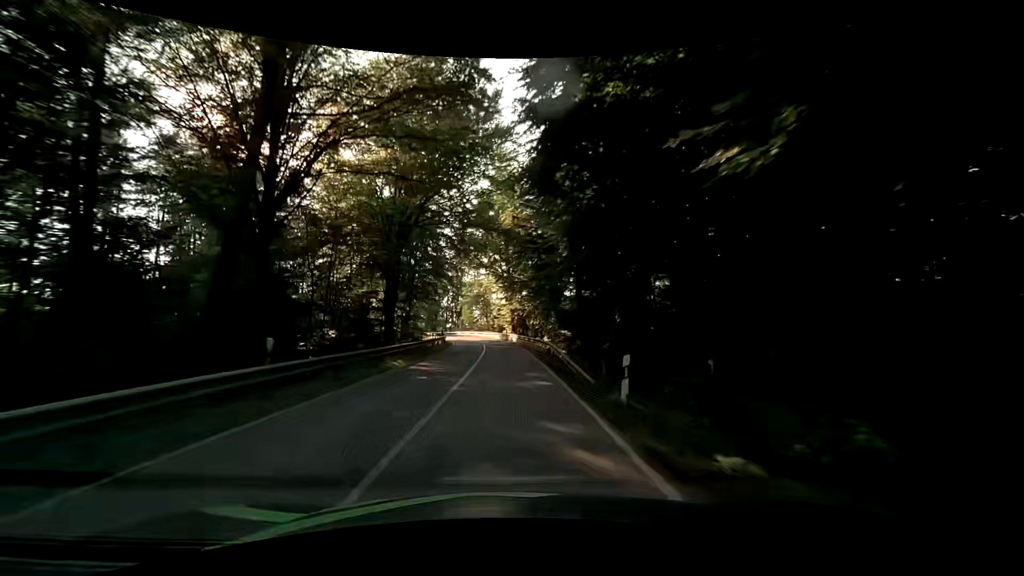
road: secondary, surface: asphalt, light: Day
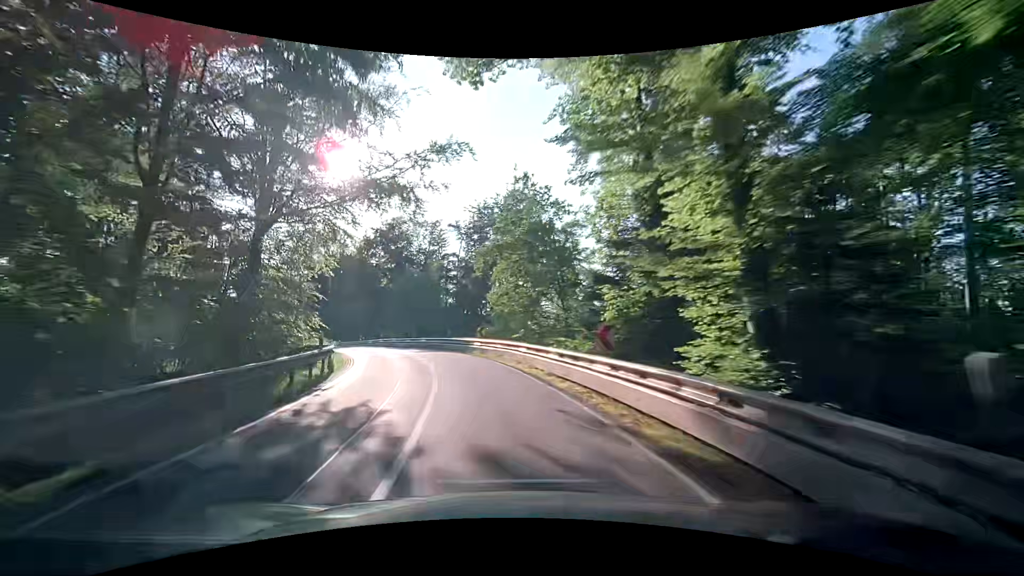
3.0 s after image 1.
(-1.4, +53.9) m; -8°
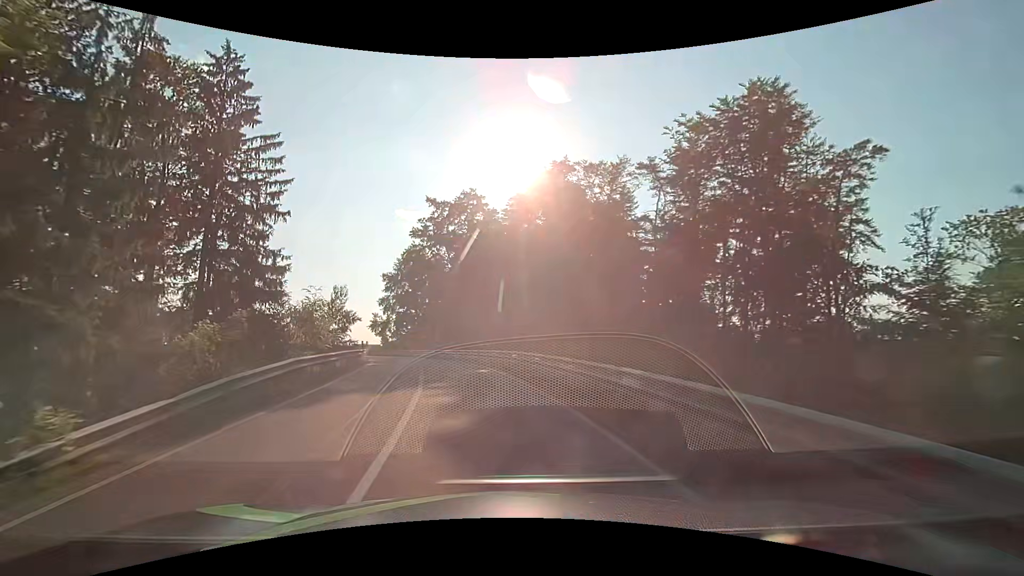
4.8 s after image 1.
(-4.5, +28.7) m; -20°
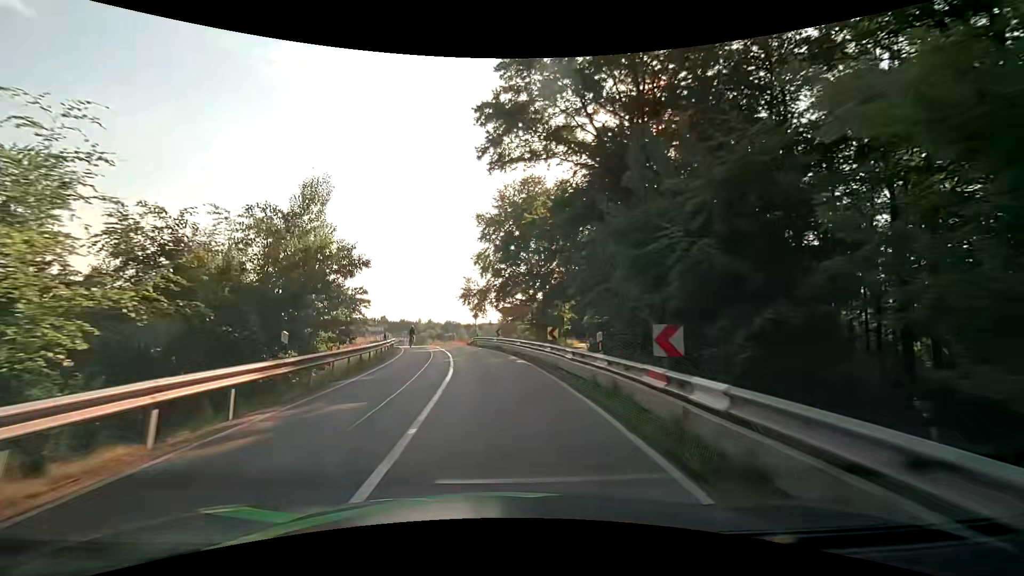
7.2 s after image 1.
(-5.1, +35.4) m; -14°
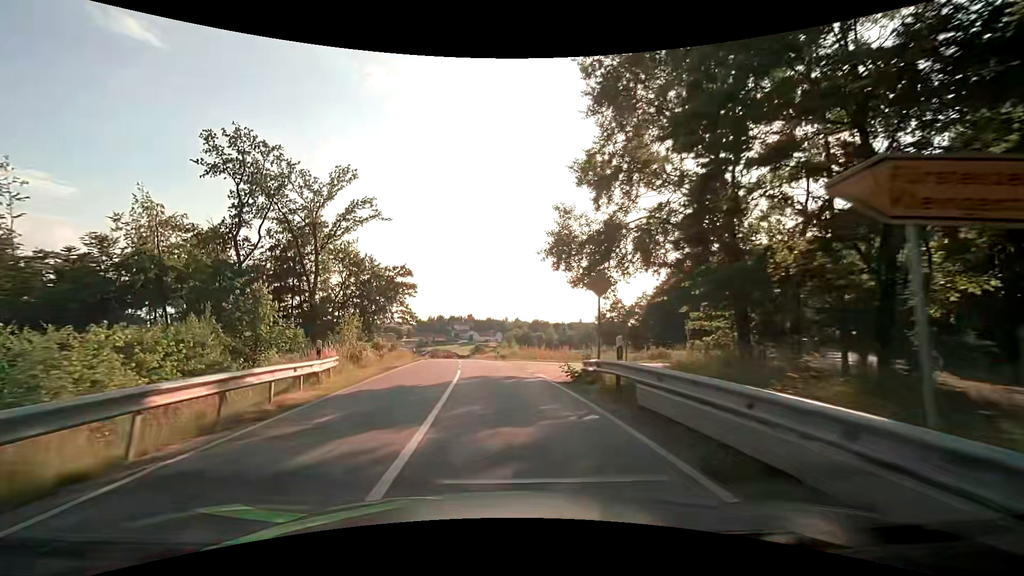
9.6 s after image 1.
(-3.0, +33.0) m; -10°
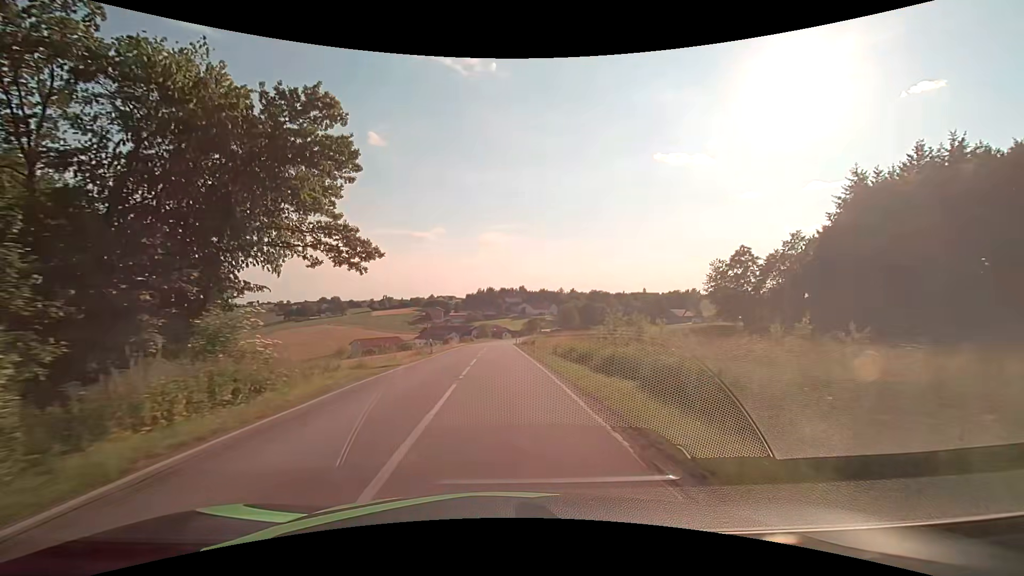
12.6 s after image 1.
(-3.2, +43.6) m; -6°
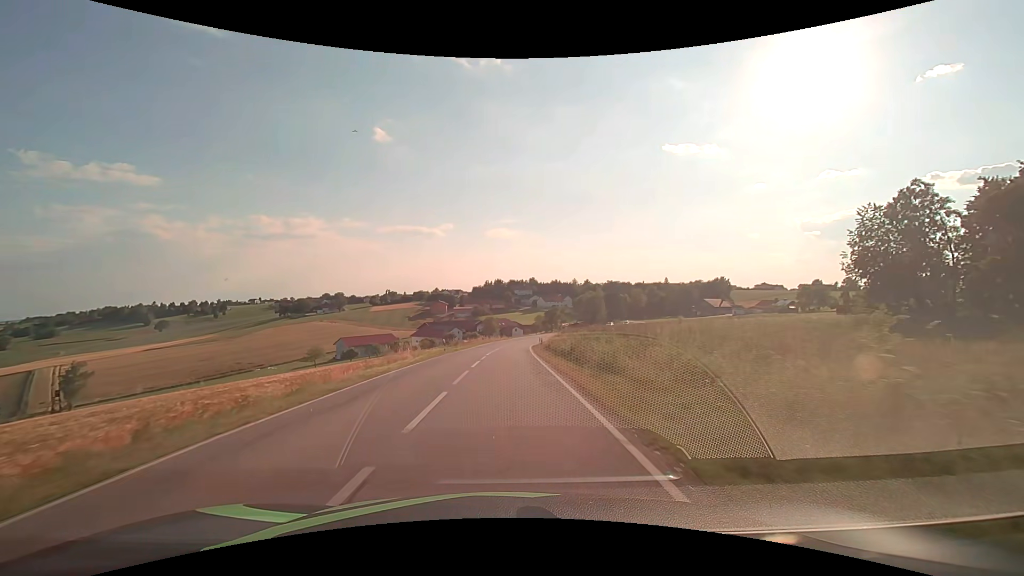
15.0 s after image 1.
(-0.3, +36.8) m; -1°
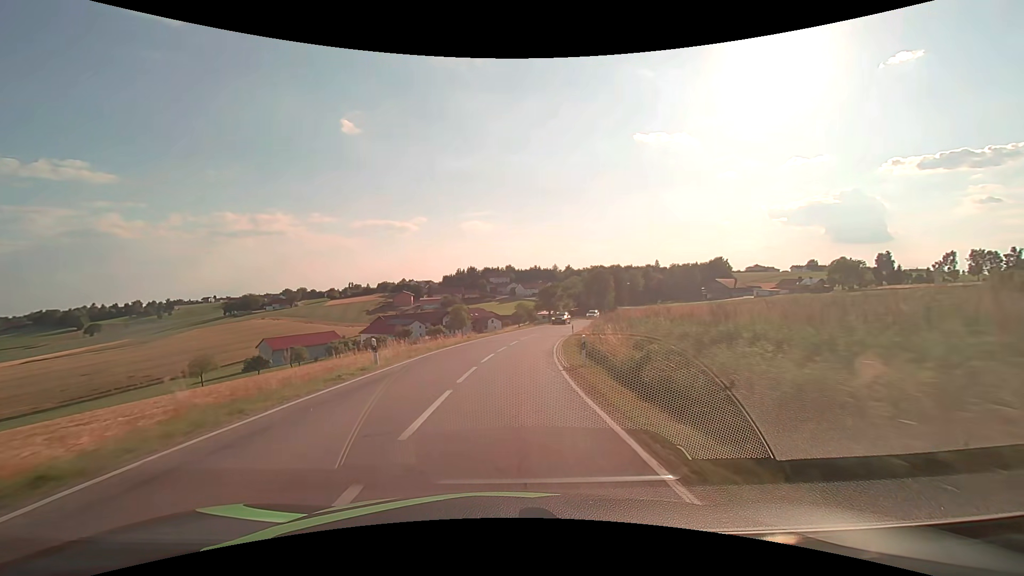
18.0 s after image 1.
(+0.6, +45.8) m; +3°
